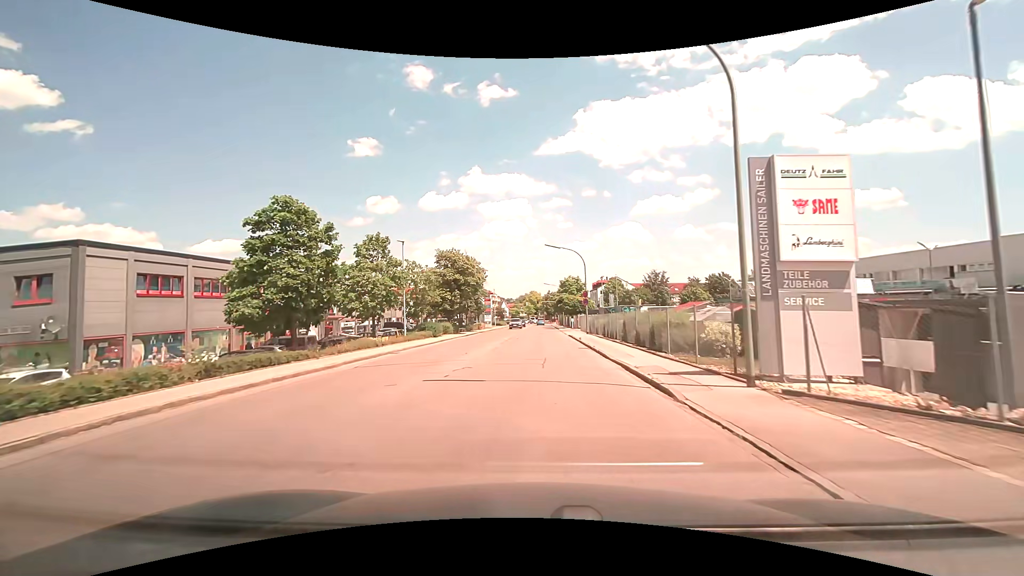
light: Day
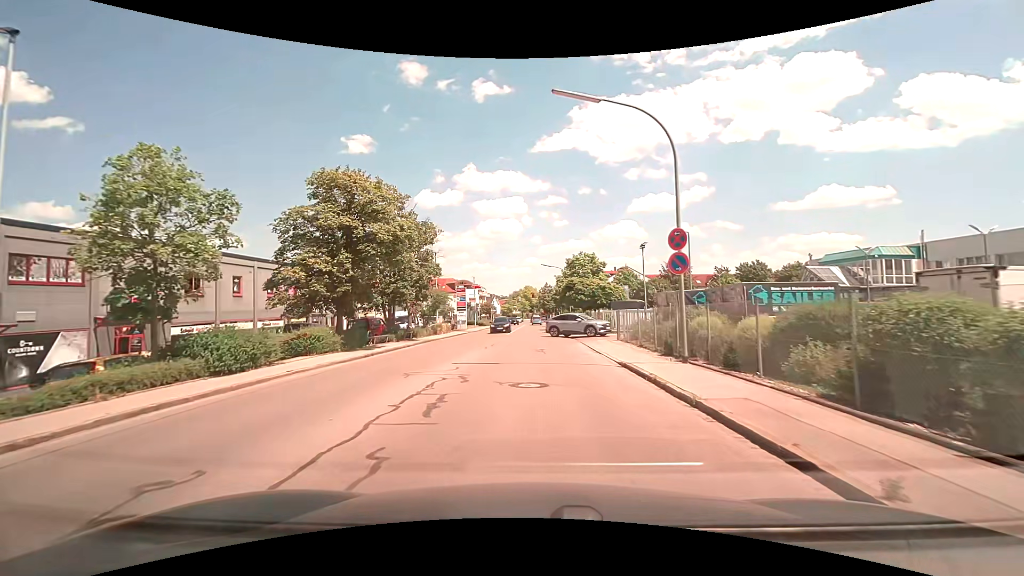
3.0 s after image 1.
(+0.3, +27.2) m; 0°
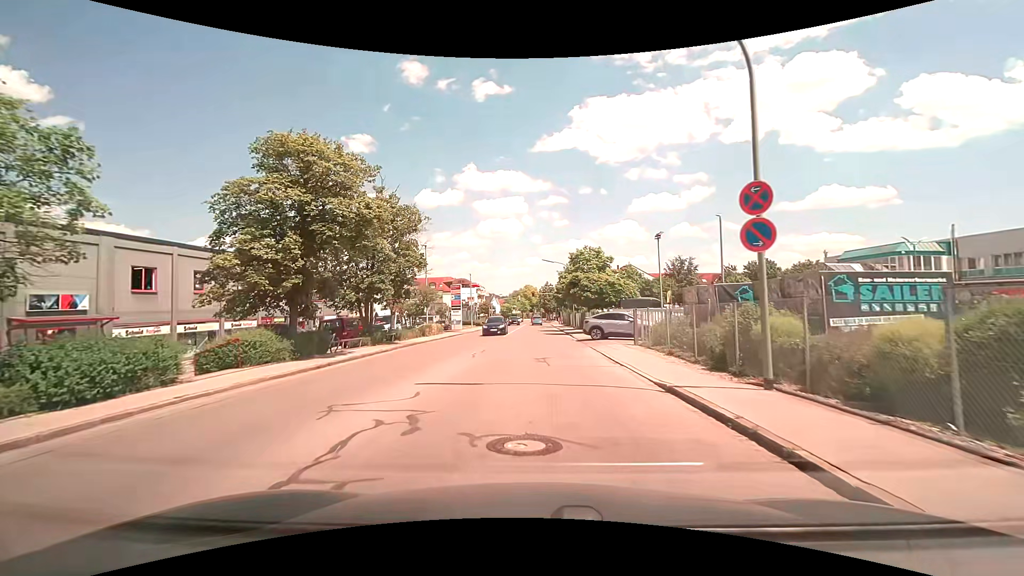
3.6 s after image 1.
(0.0, +4.5) m; 0°
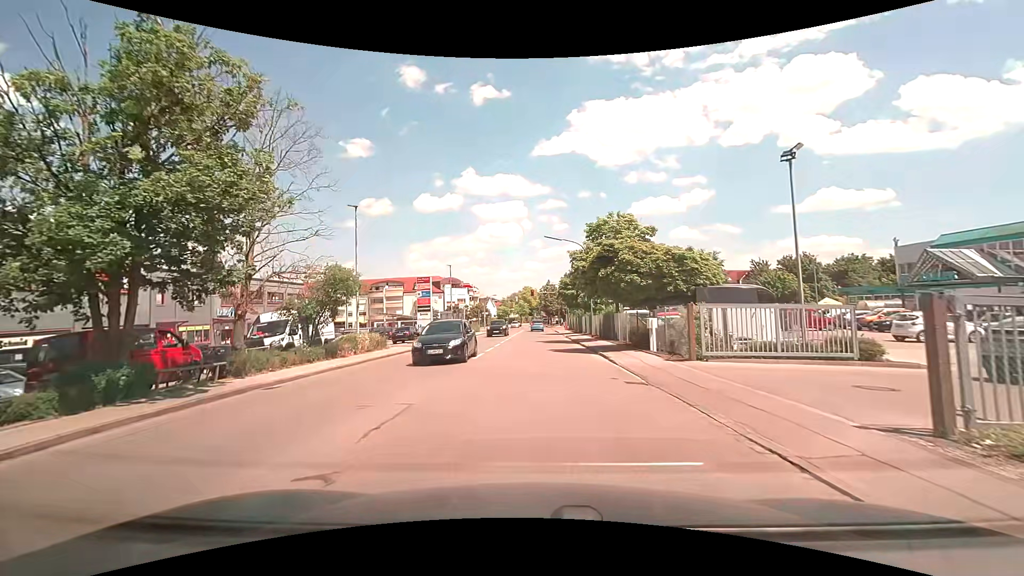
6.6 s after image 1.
(0.0, +17.0) m; 0°
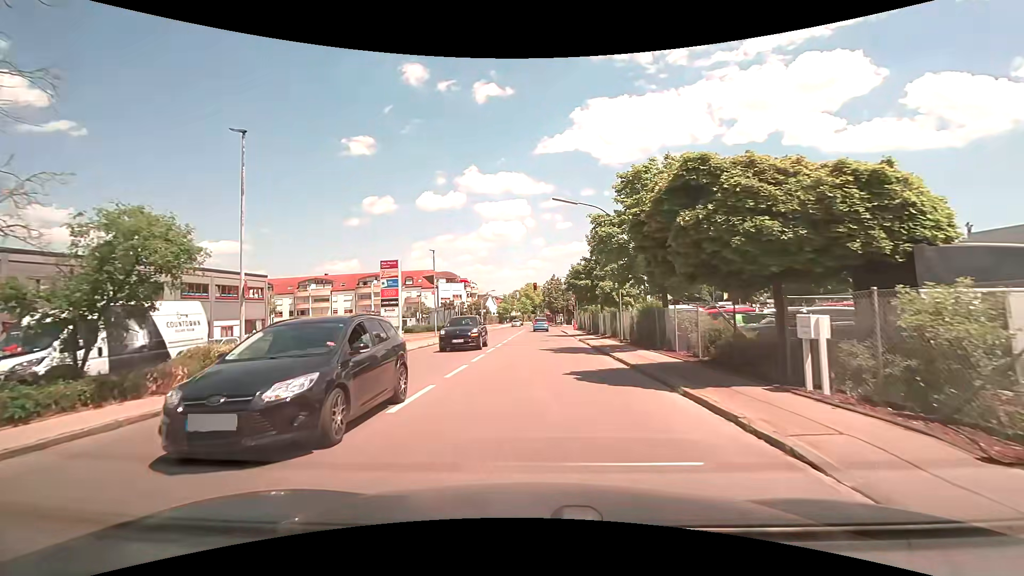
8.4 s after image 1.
(0.0, +11.0) m; 0°
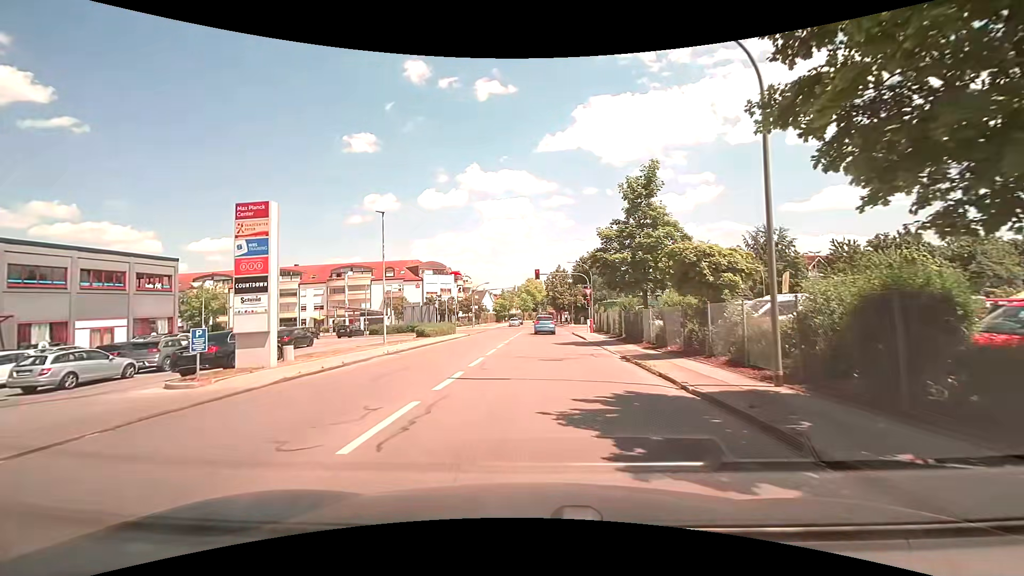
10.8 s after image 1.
(-0.1, +15.7) m; 0°
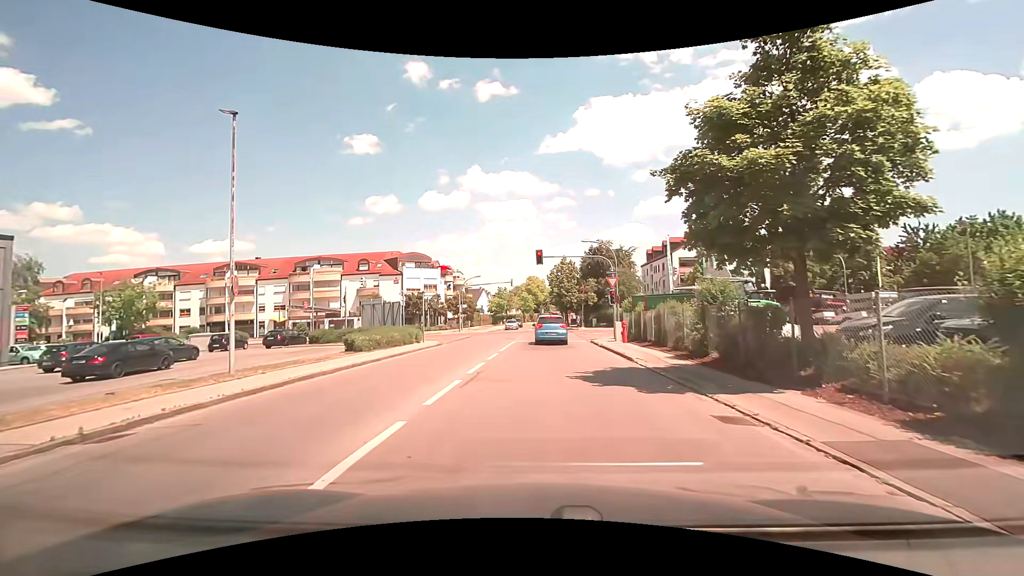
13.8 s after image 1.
(+0.1, +14.8) m; 0°
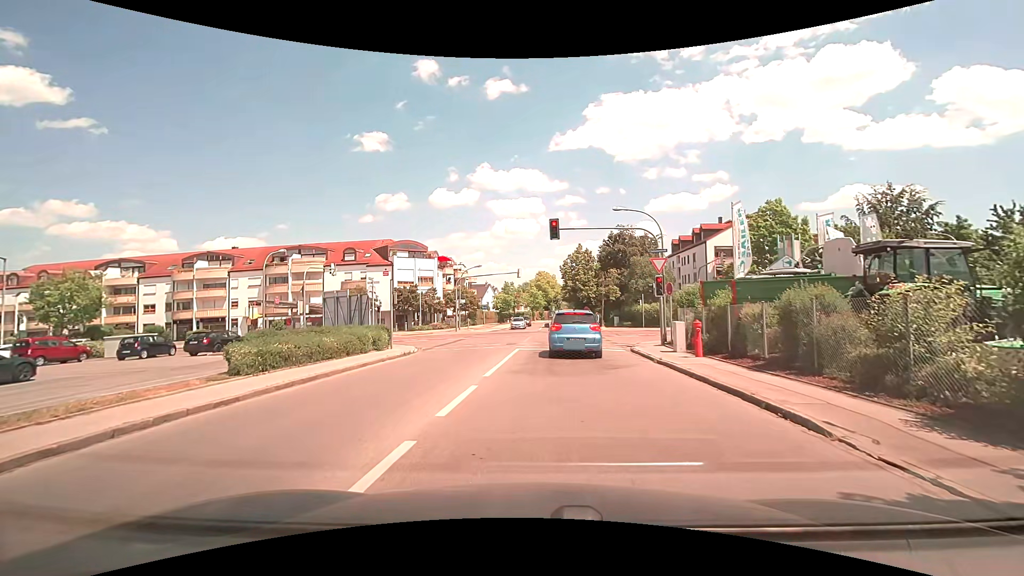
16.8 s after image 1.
(-0.2, +10.1) m; -2°
